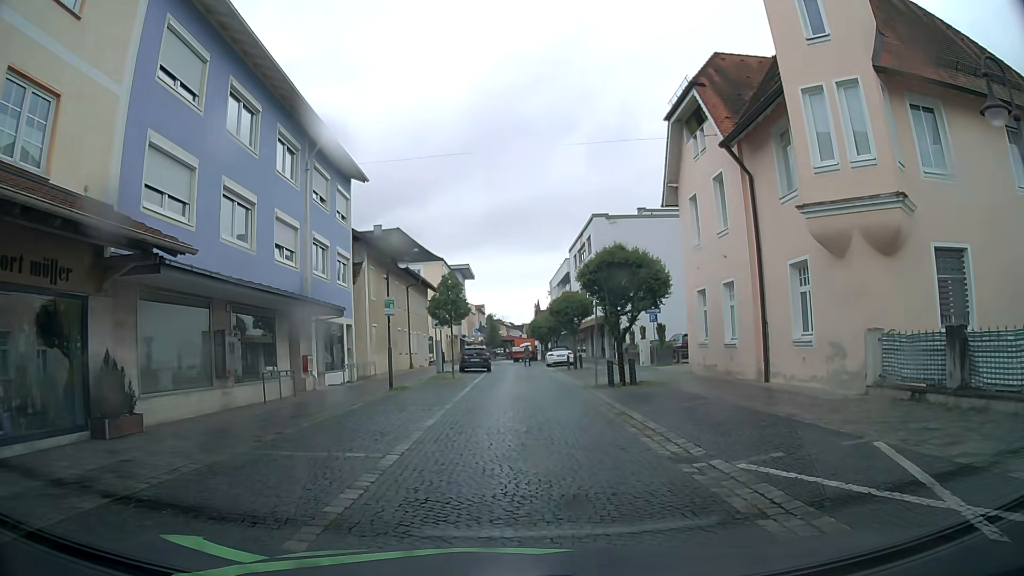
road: residential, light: Day
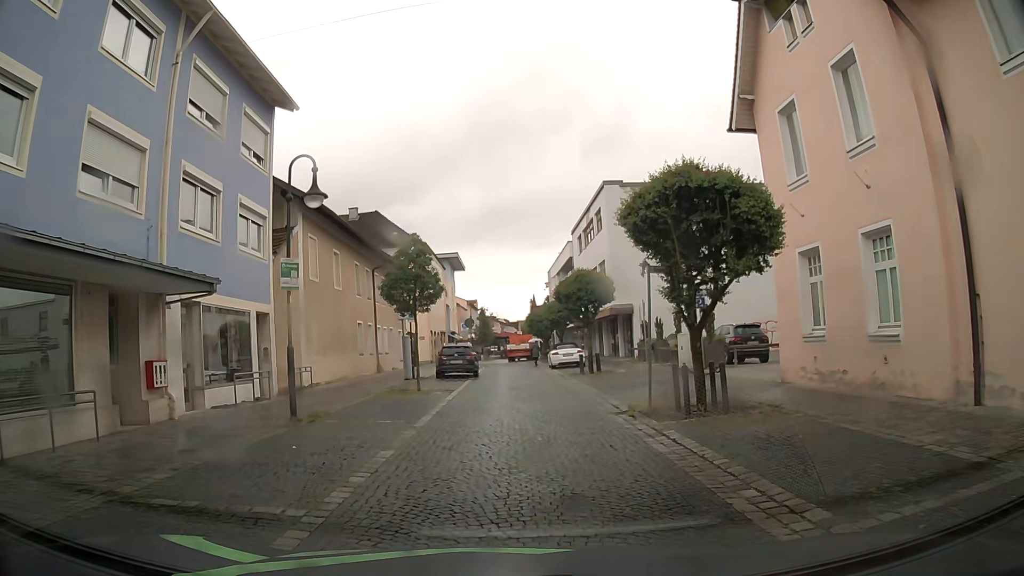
(+0.3, +9.6) m; +3°
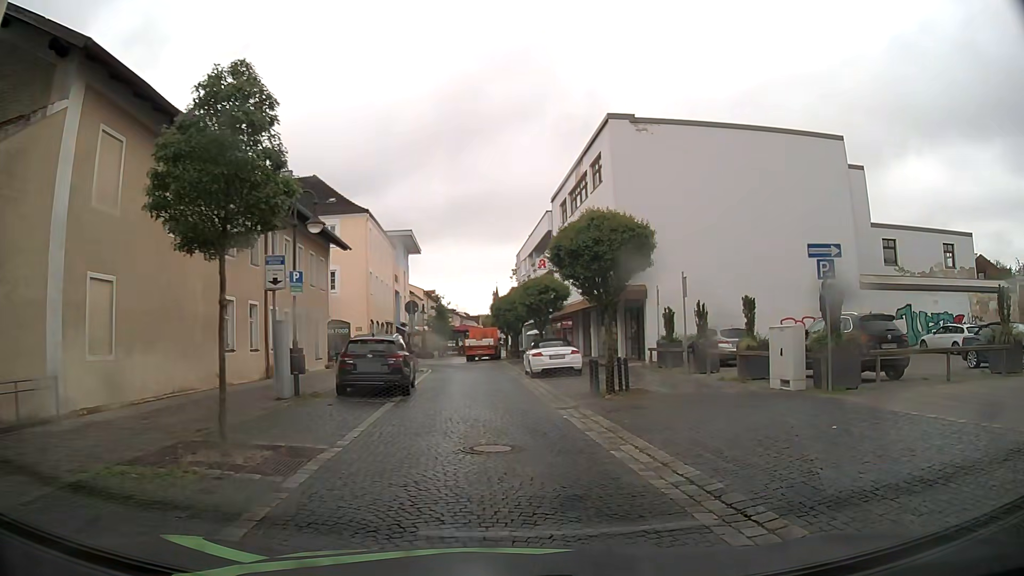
(-0.2, +12.3) m; +1°
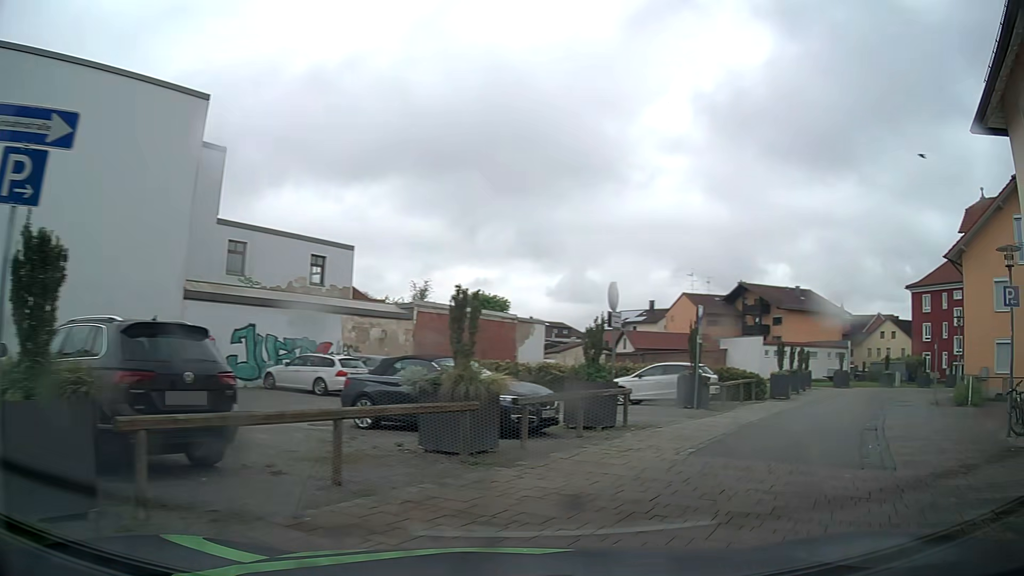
(+3.7, +8.5) m; +57°
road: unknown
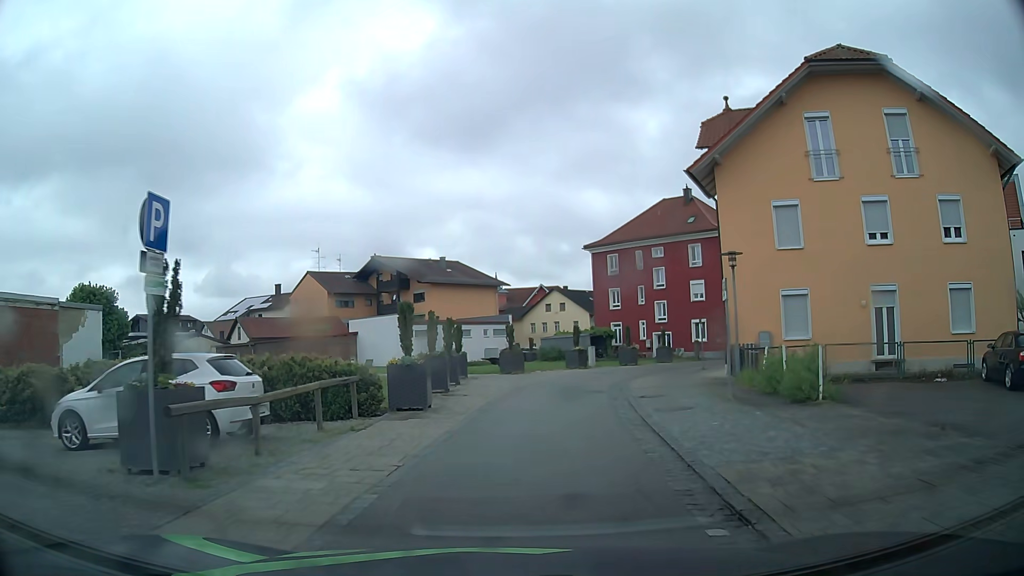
(+5.0, +12.2) m; +30°
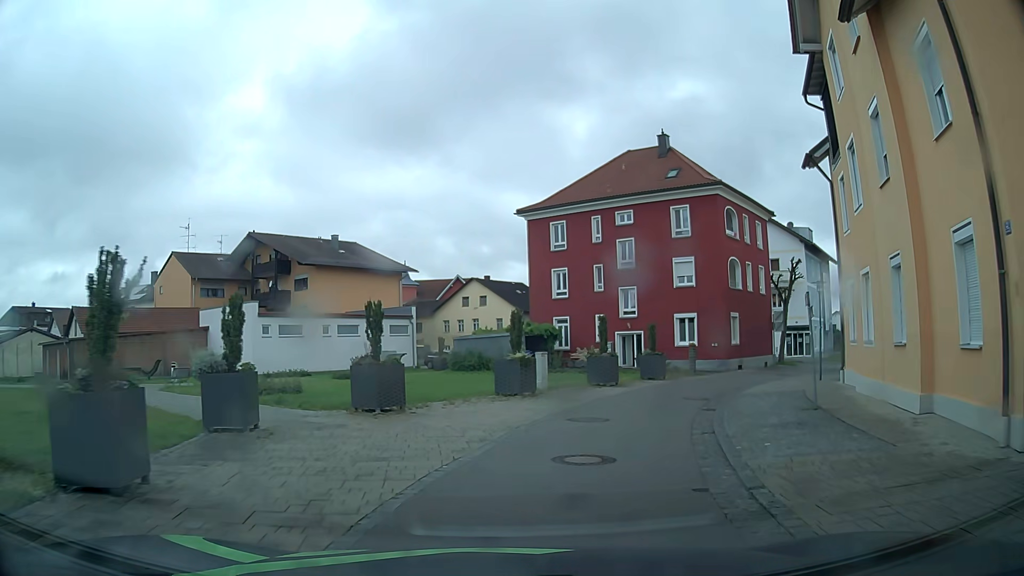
(+1.1, +17.3) m; +7°
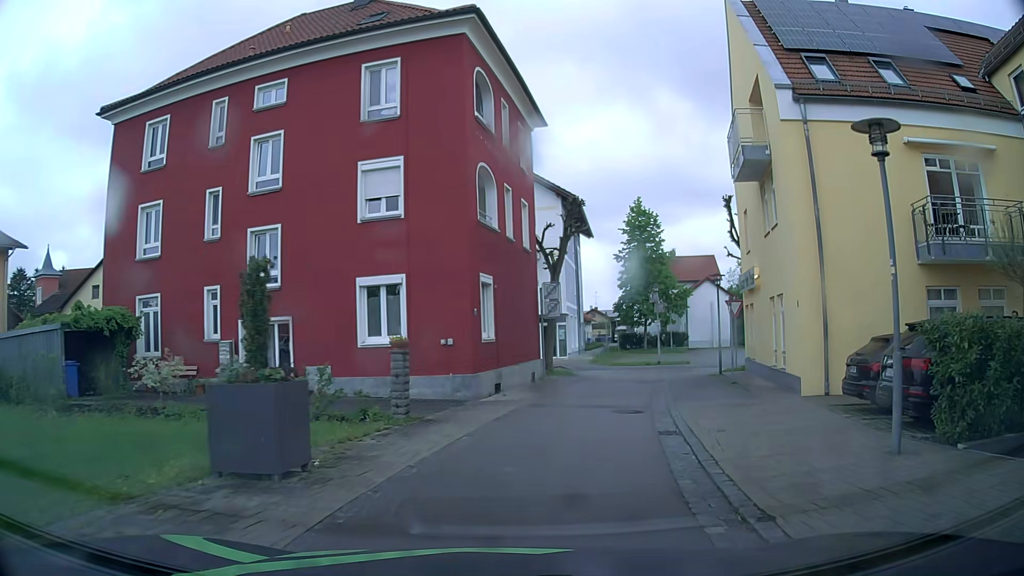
(+4.3, +19.6) m; +25°
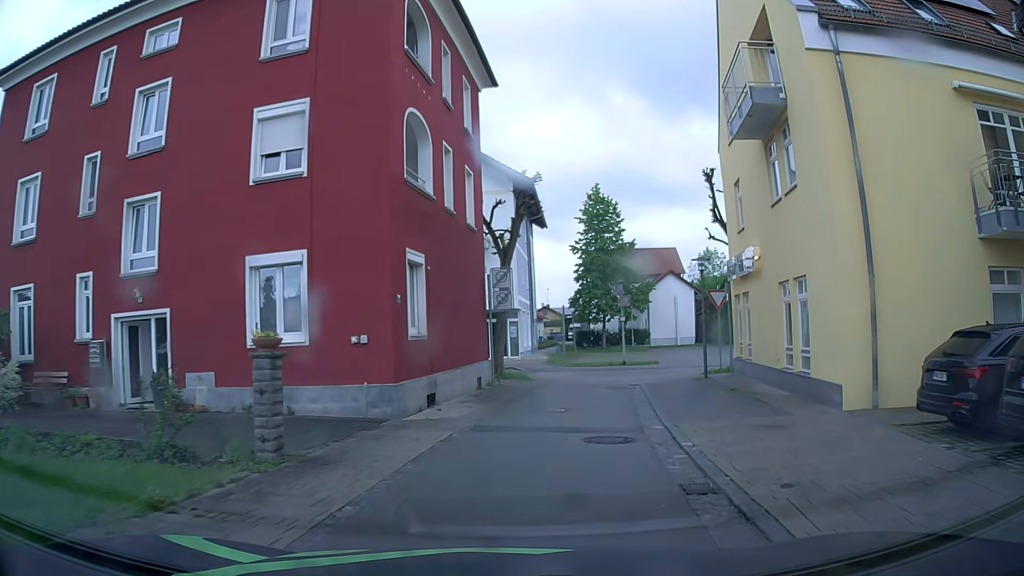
(+0.2, +4.4) m; +4°
(+1, +10) (+2, +20) (+1, +29) (-8, +33) (-18, +34) (-28, +36) (-38, +38) (-47, +39) (-57, +40) (-67, +40) m
